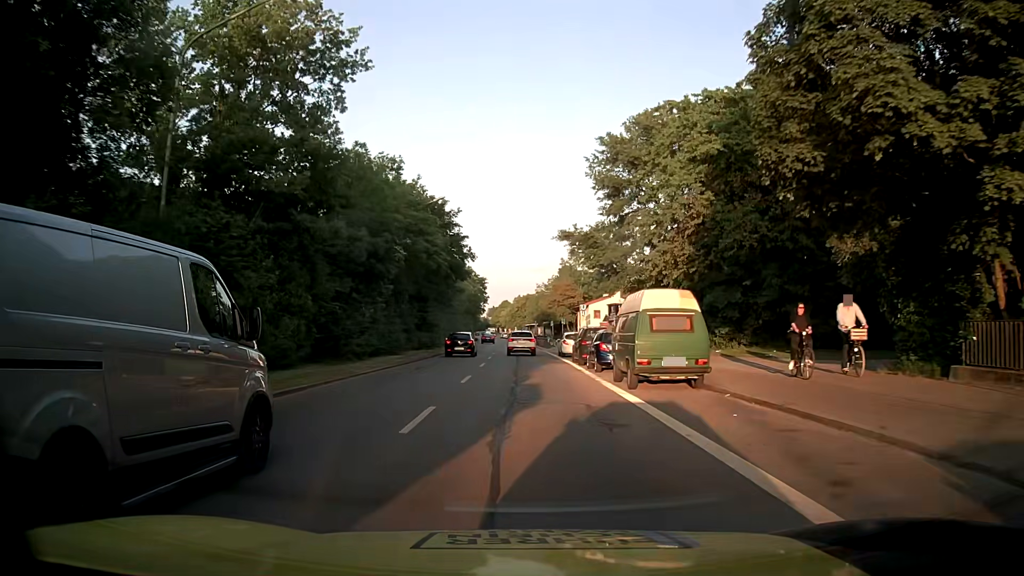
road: secondary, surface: asphalt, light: Day
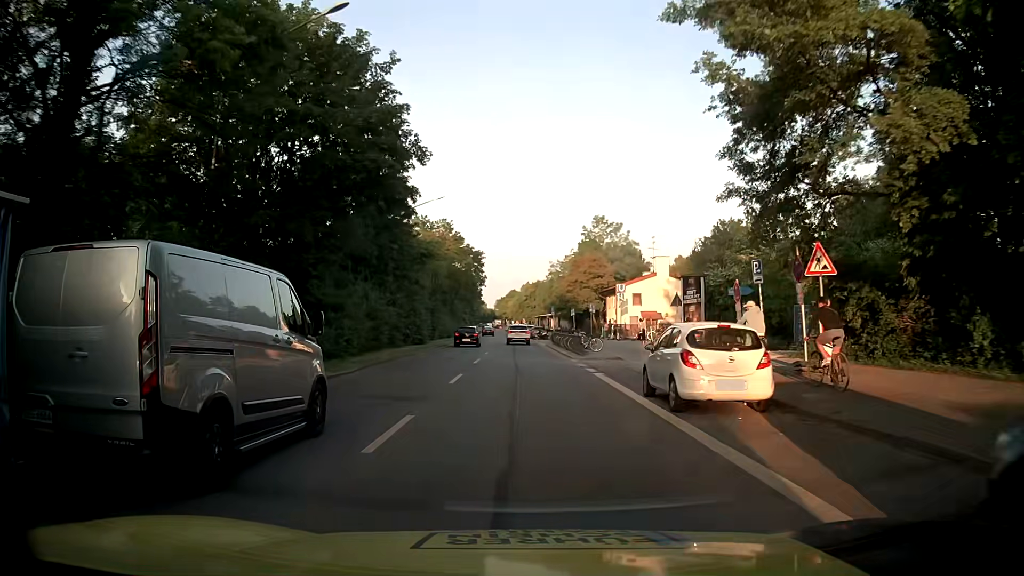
(0.0, +28.7) m; -1°
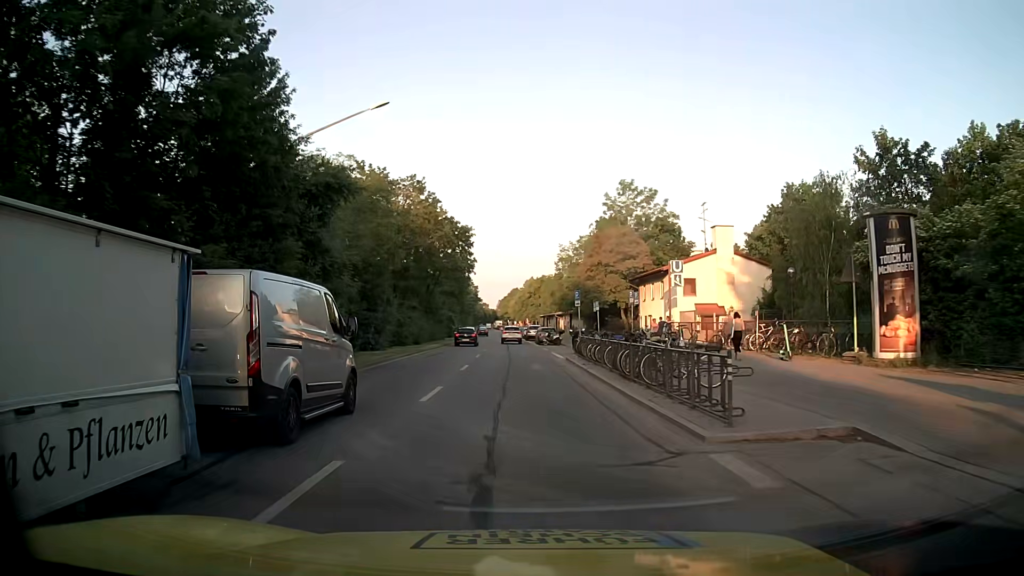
(0.0, +21.6) m; 0°
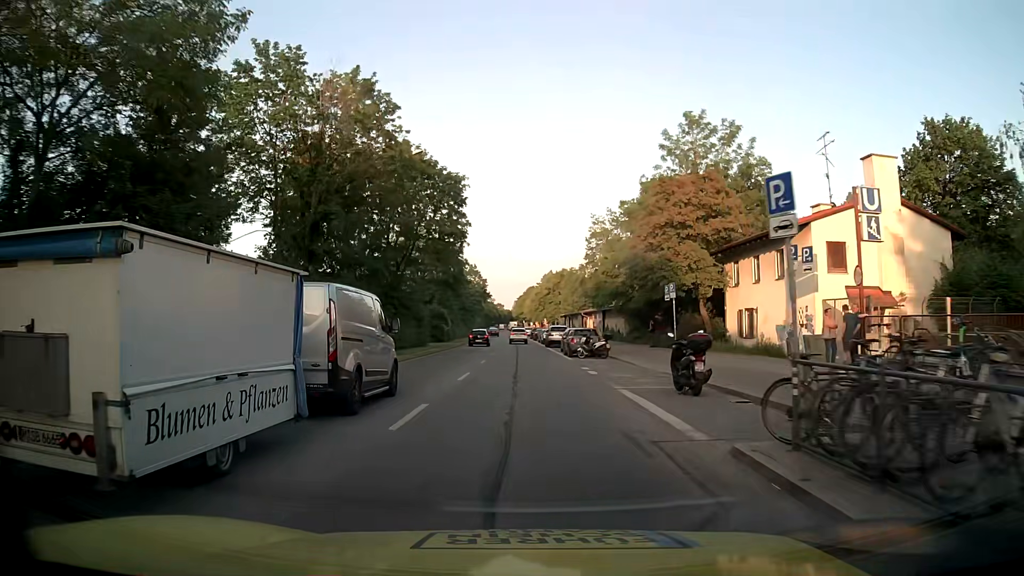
(-0.3, +22.0) m; -1°
